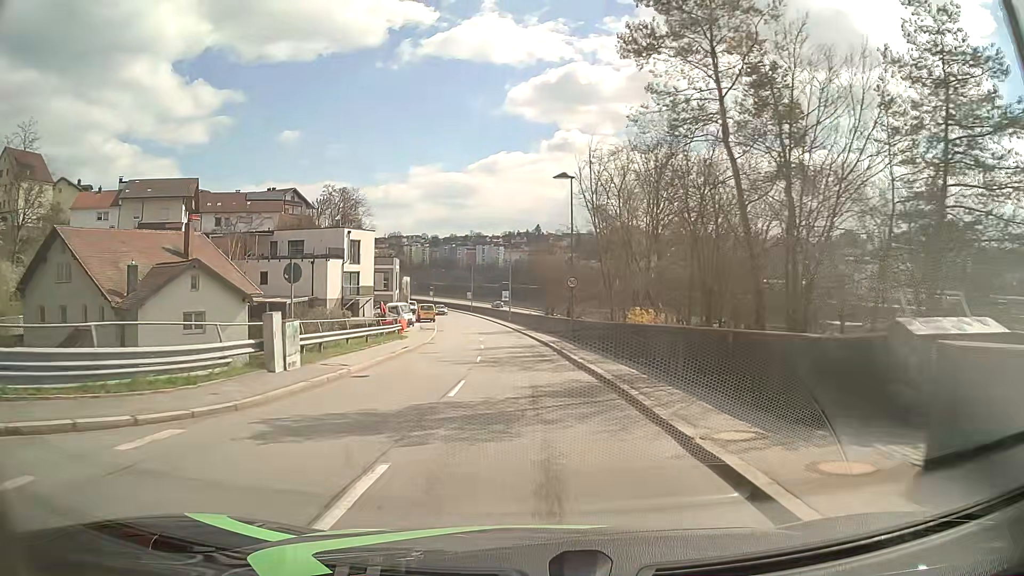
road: tertiary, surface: asphalt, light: Day
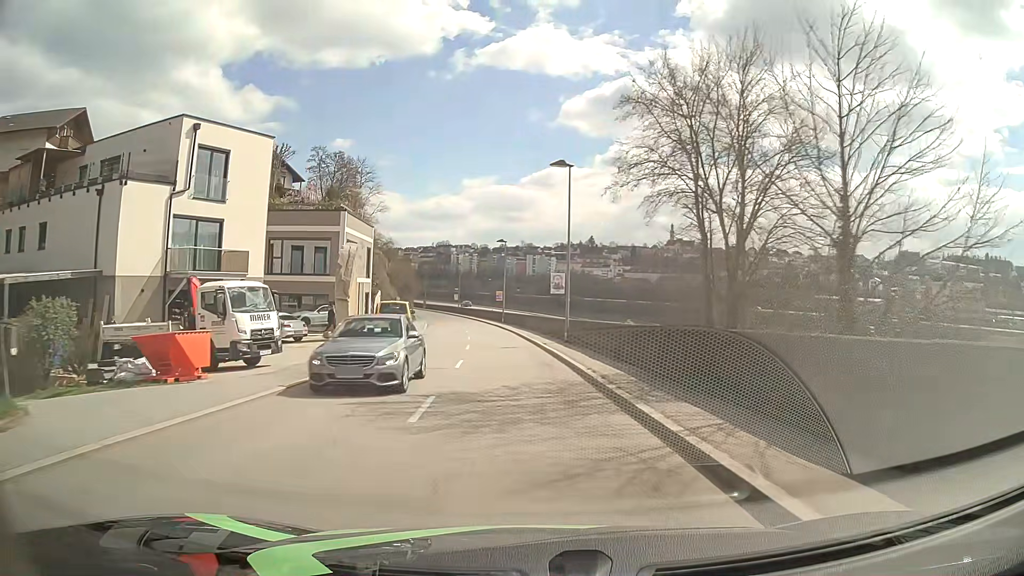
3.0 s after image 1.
(-1.4, +38.0) m; -4°
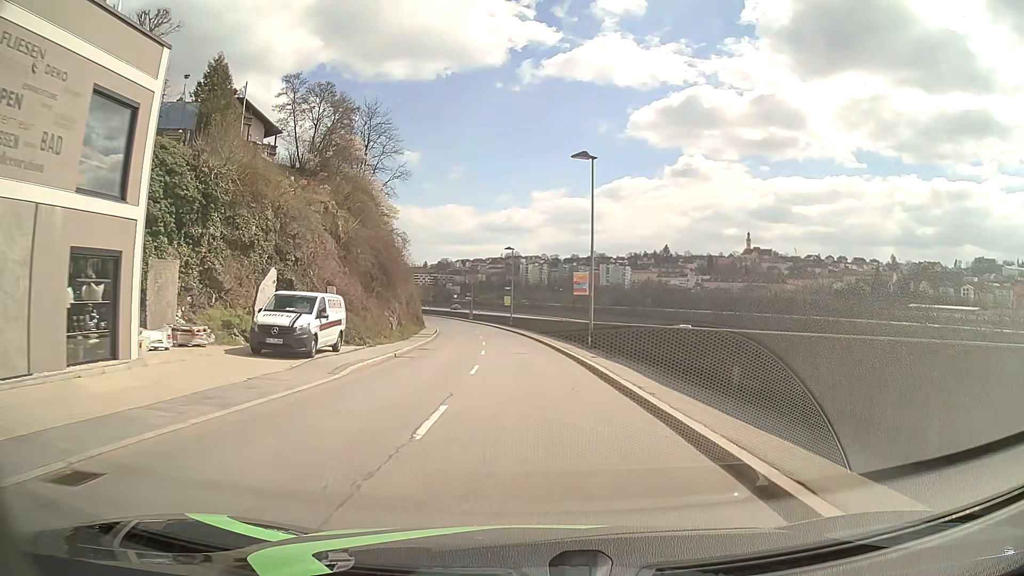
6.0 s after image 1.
(-2.0, +37.9) m; -6°
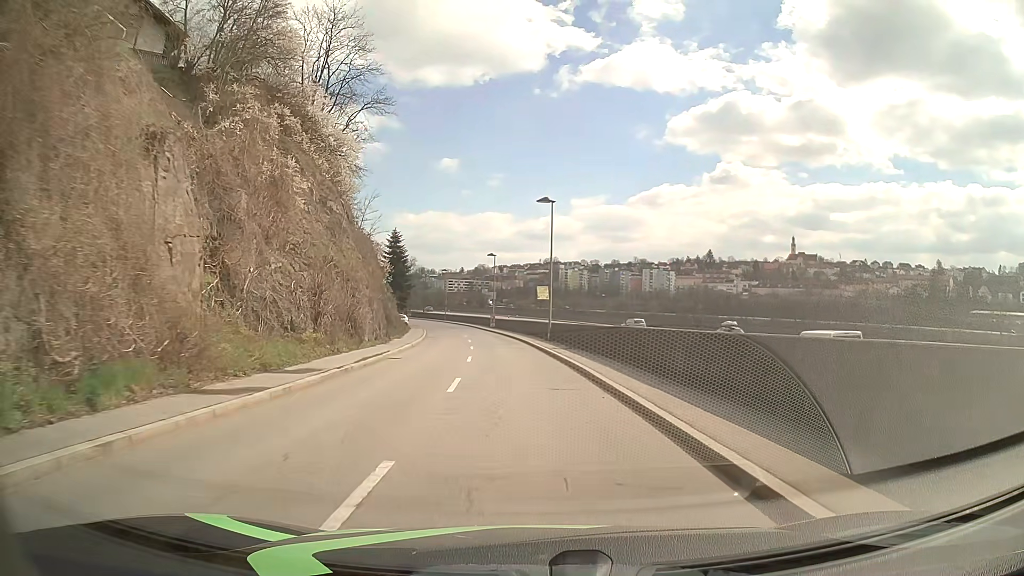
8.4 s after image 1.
(-0.7, +30.4) m; -3°
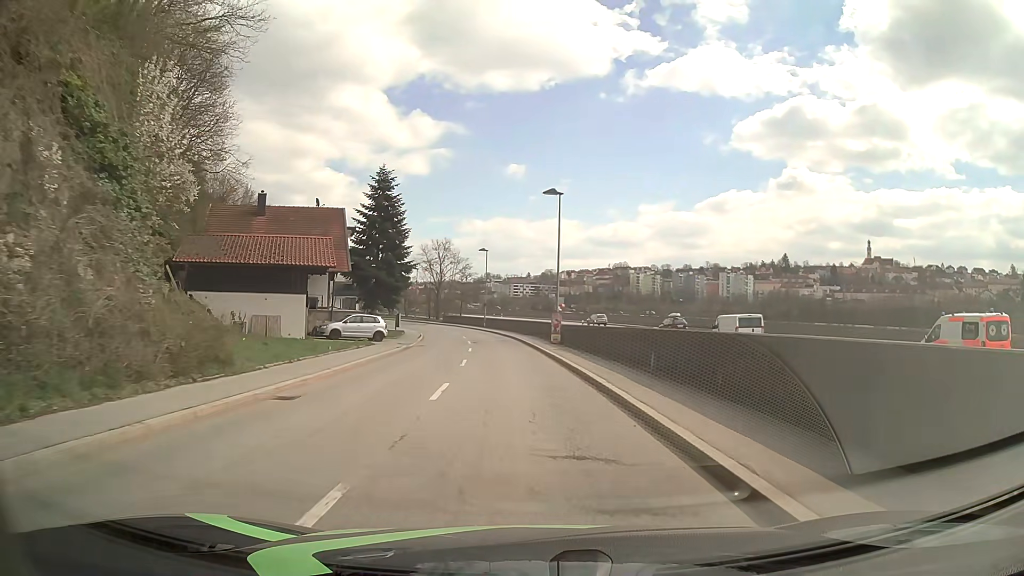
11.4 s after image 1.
(-1.8, +37.9) m; -5°
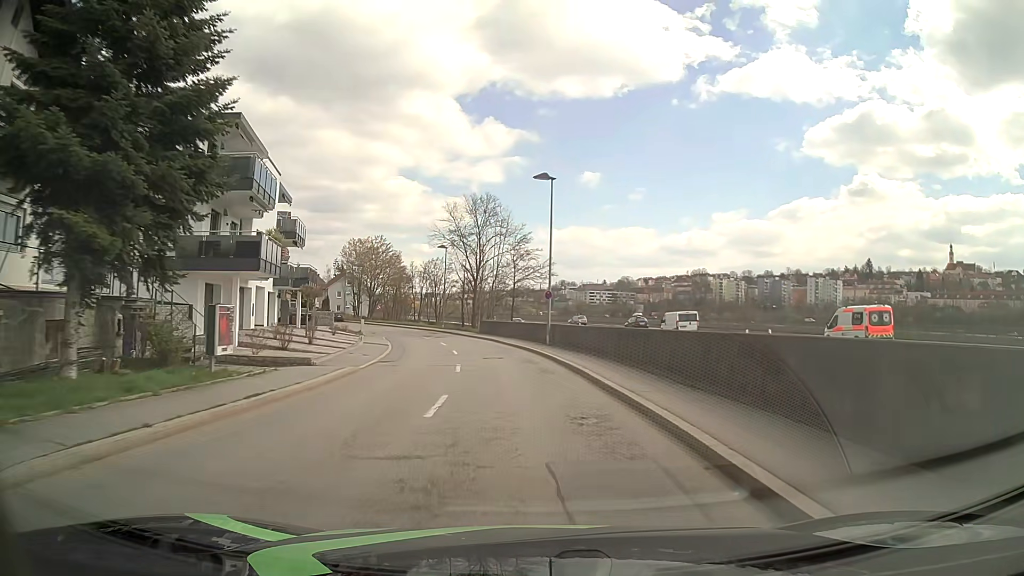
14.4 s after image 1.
(-2.2, +37.8) m; -7°
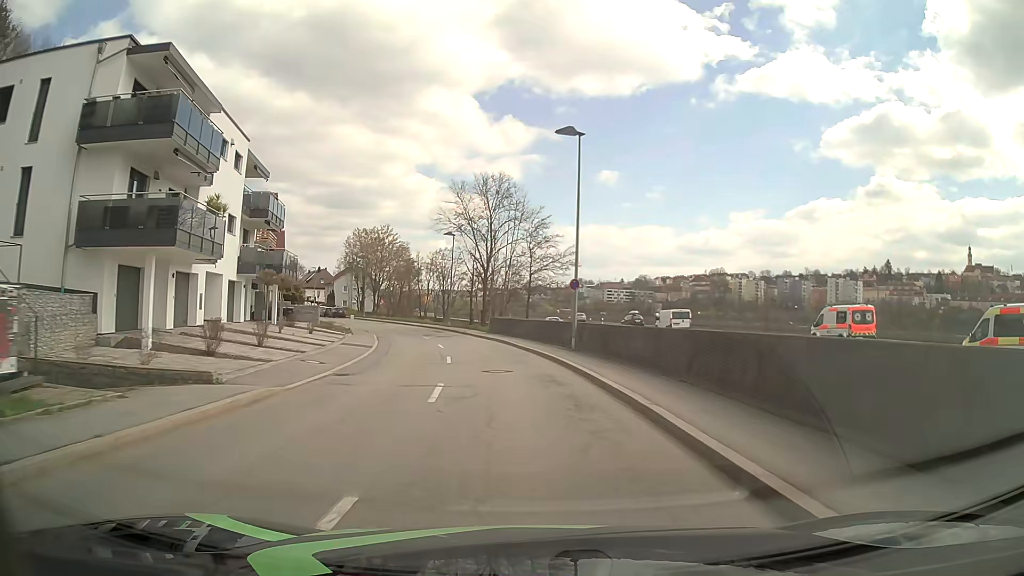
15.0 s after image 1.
(-0.1, +7.6) m; -1°
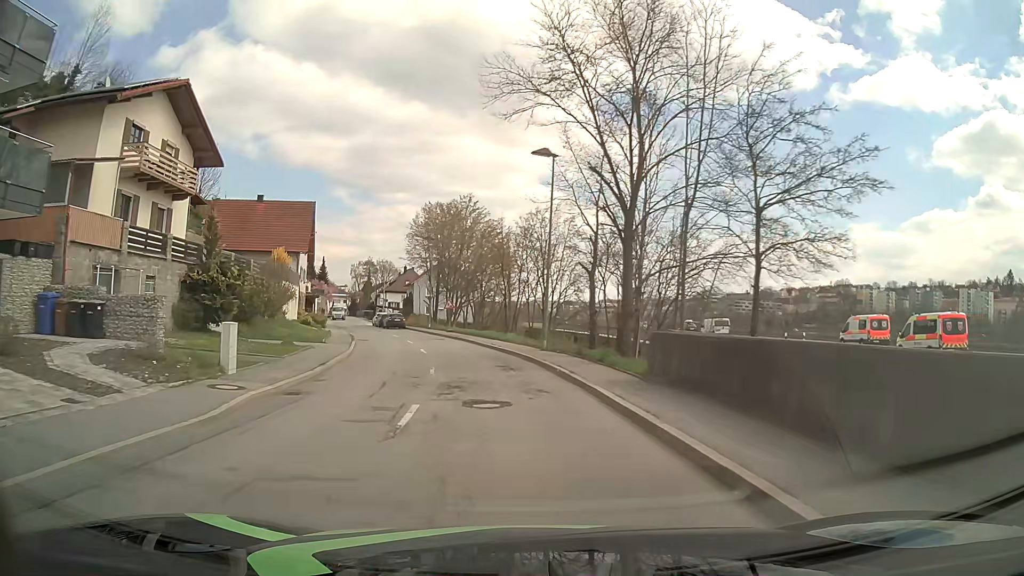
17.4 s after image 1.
(-2.4, +30.2) m; -10°
(0, +10) (-2, +20) (-4, +30) (-7, +39) (-10, +49) (-14, +58) (-18, +67) (-21, +77) (-23, +86) (-26, +96) m
